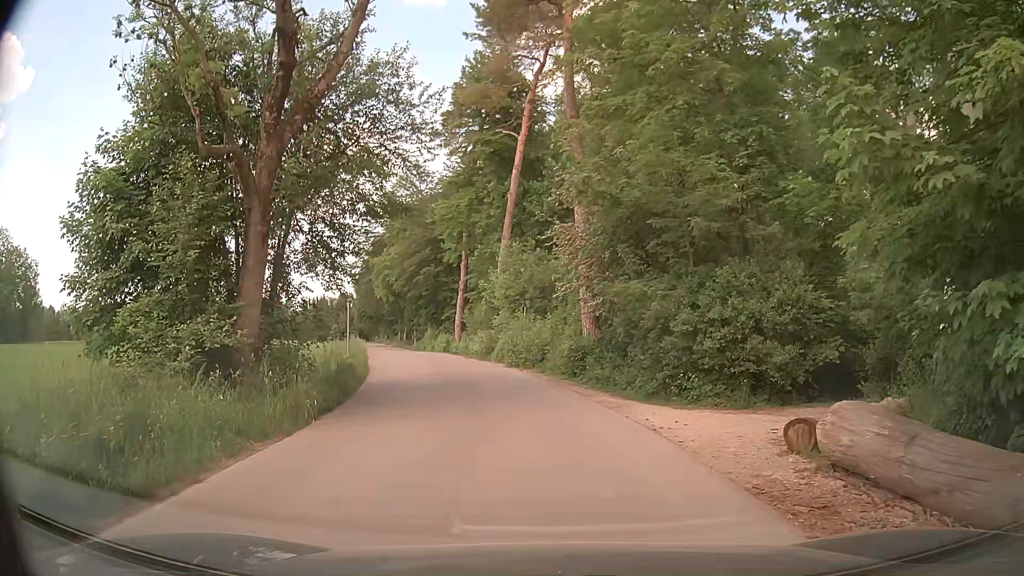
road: residential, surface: asphalt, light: Day
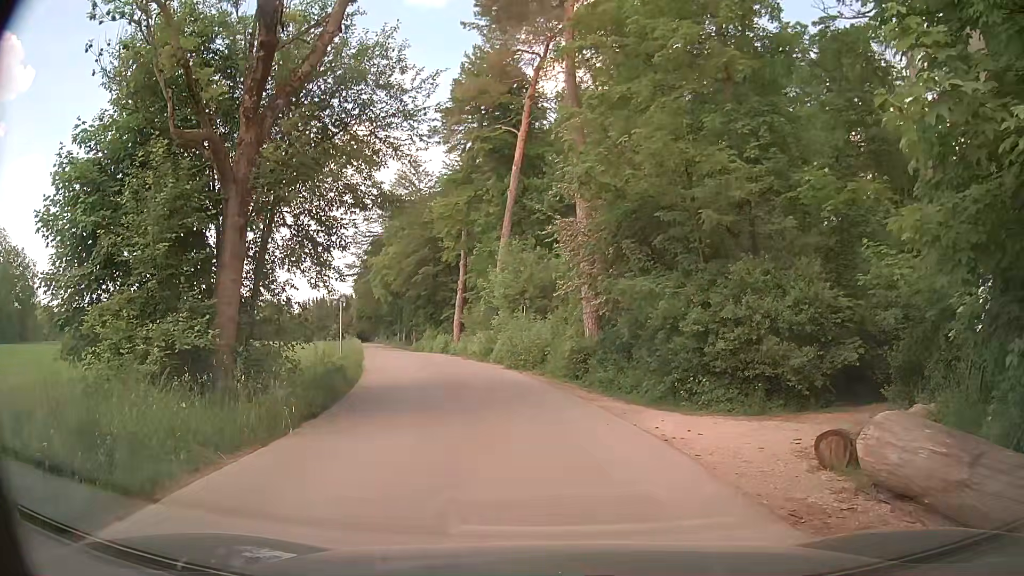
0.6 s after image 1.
(+0.1, +0.9) m; +2°
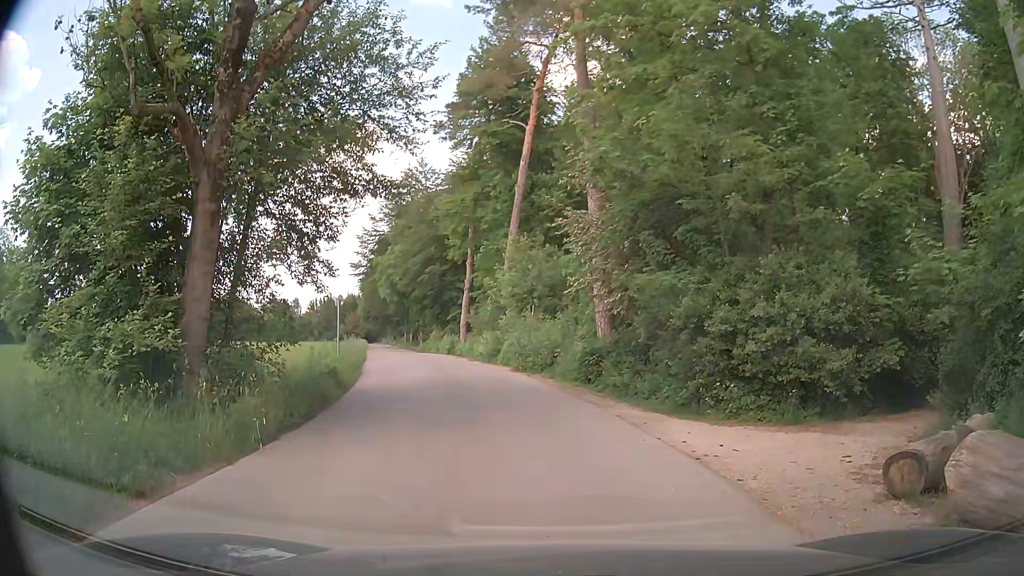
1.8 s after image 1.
(0.0, +1.3) m; 0°
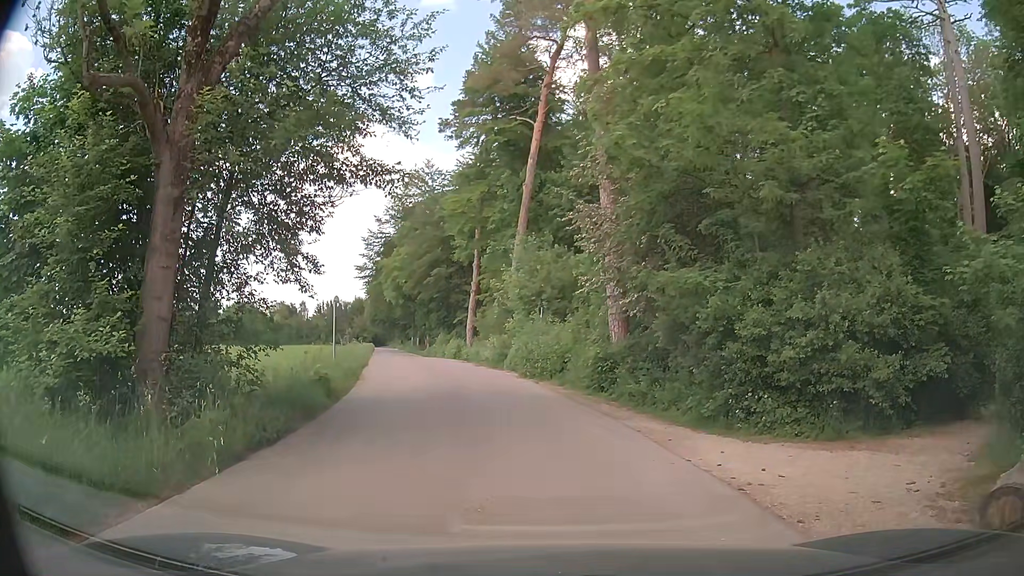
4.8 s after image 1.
(0.0, +1.4) m; 0°
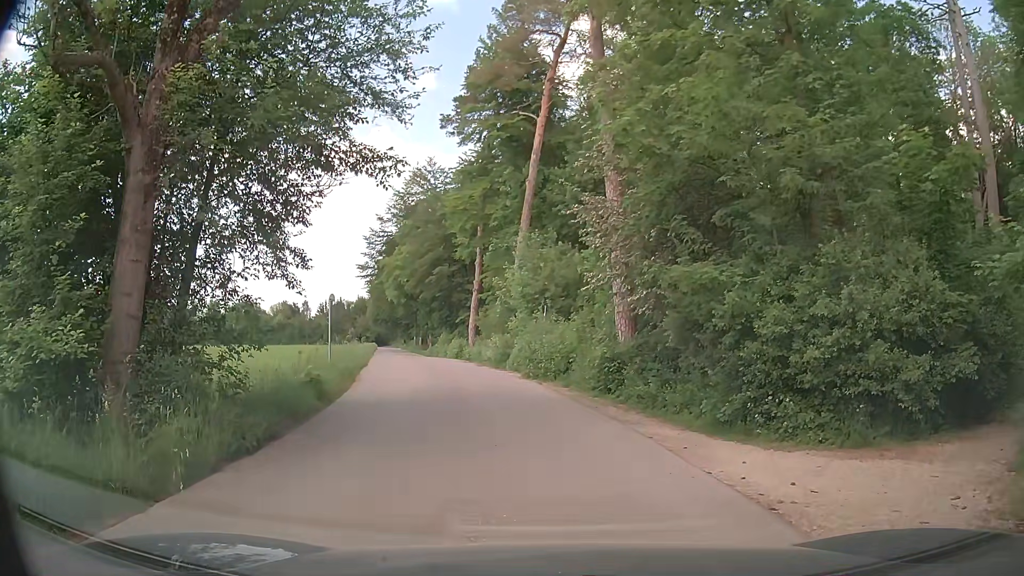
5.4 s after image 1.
(0.0, +0.8) m; -1°
